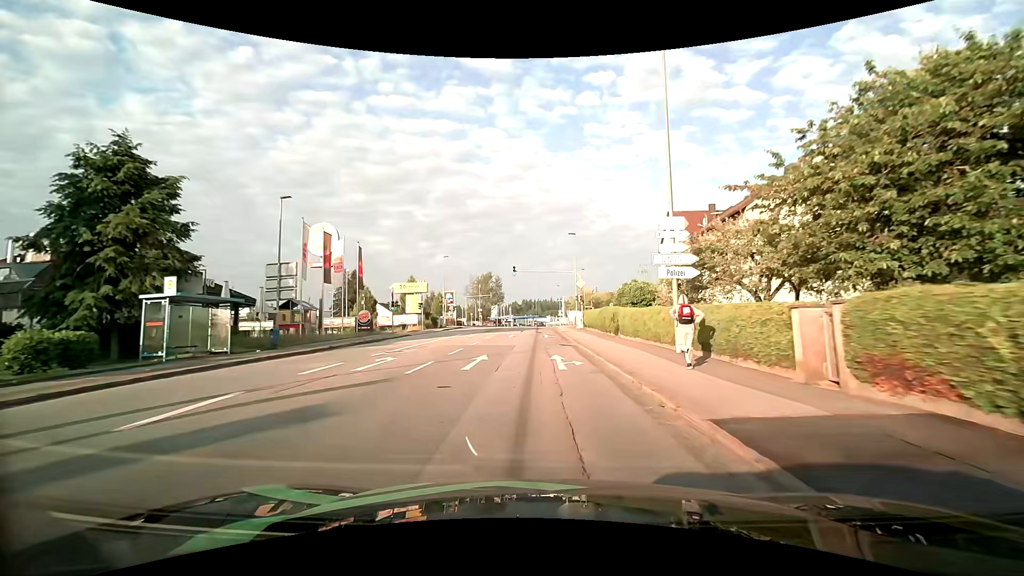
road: tertiary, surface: asphalt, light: Day
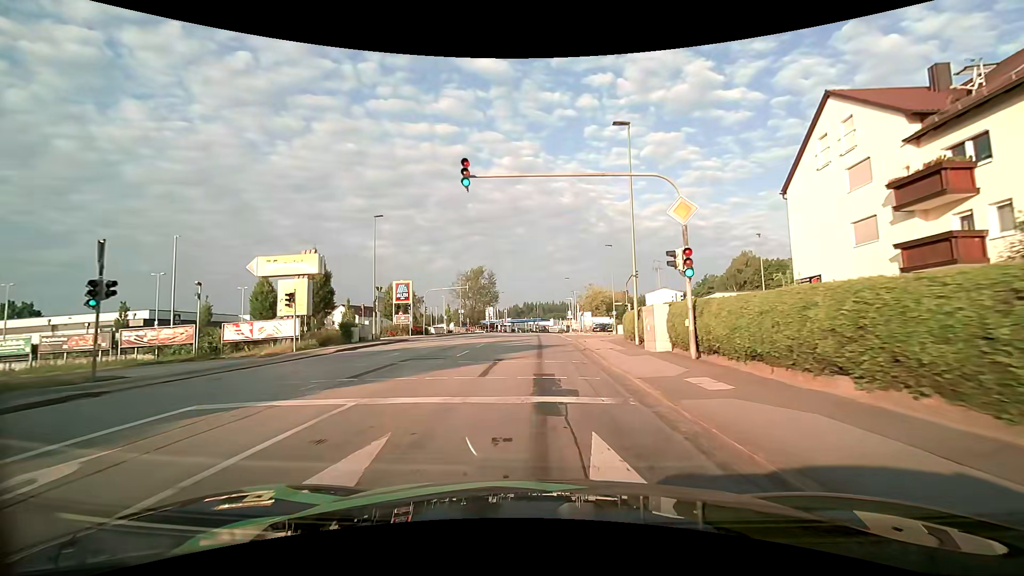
(0.0, +31.7) m; 0°
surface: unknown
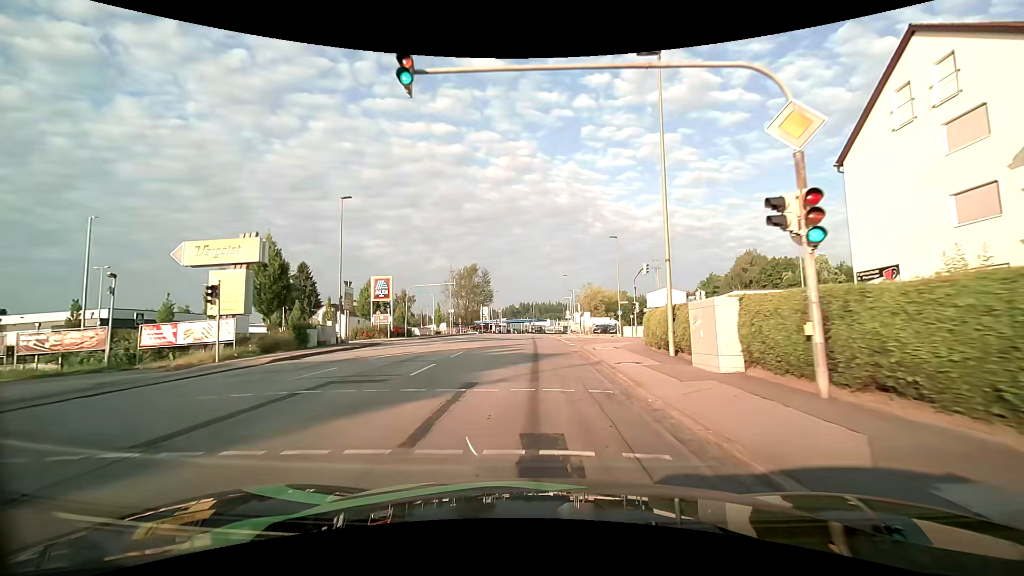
(0.0, +6.3) m; +1°
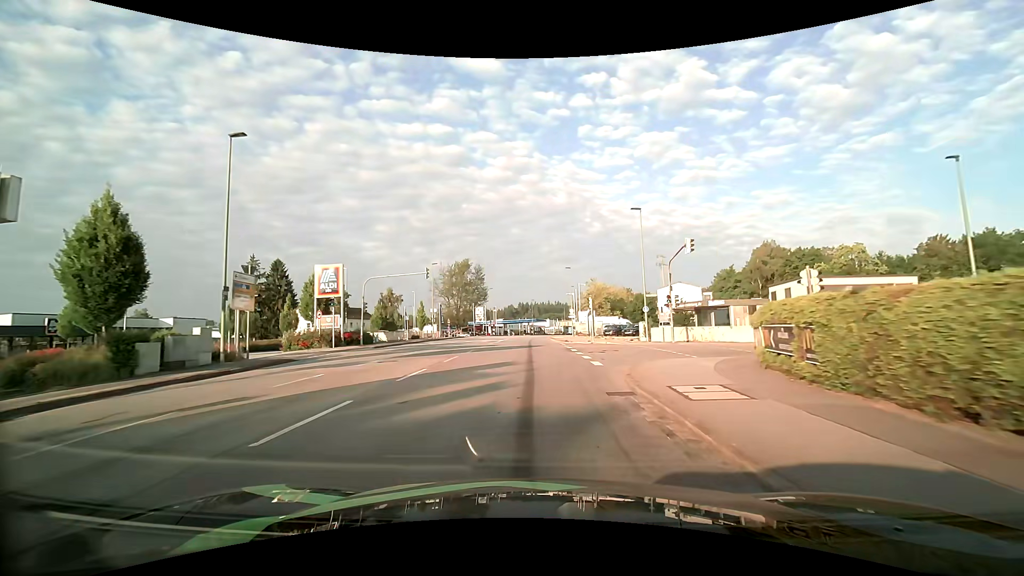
(0.0, +12.7) m; 0°
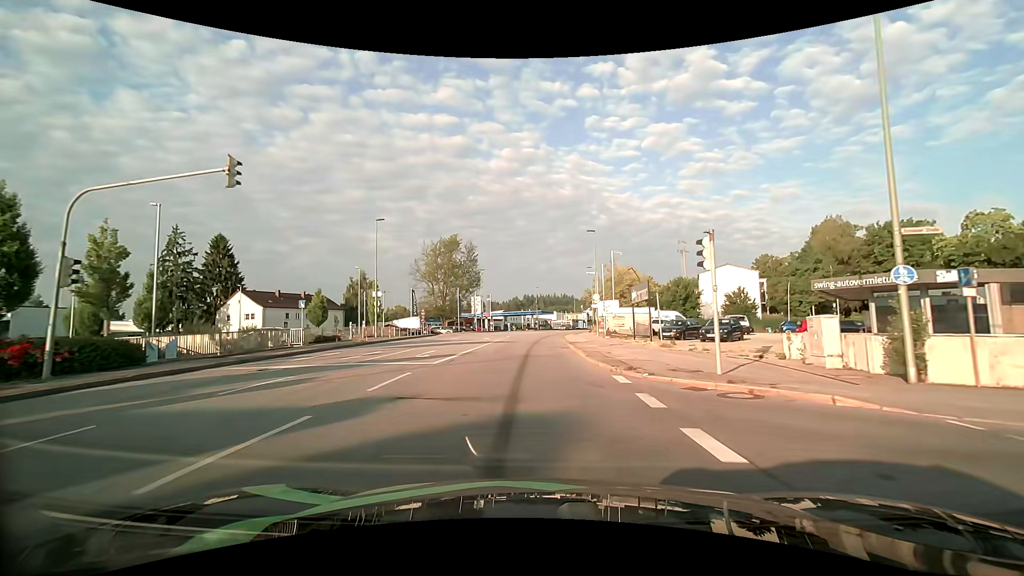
(-0.1, +25.7) m; -1°
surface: asphalt
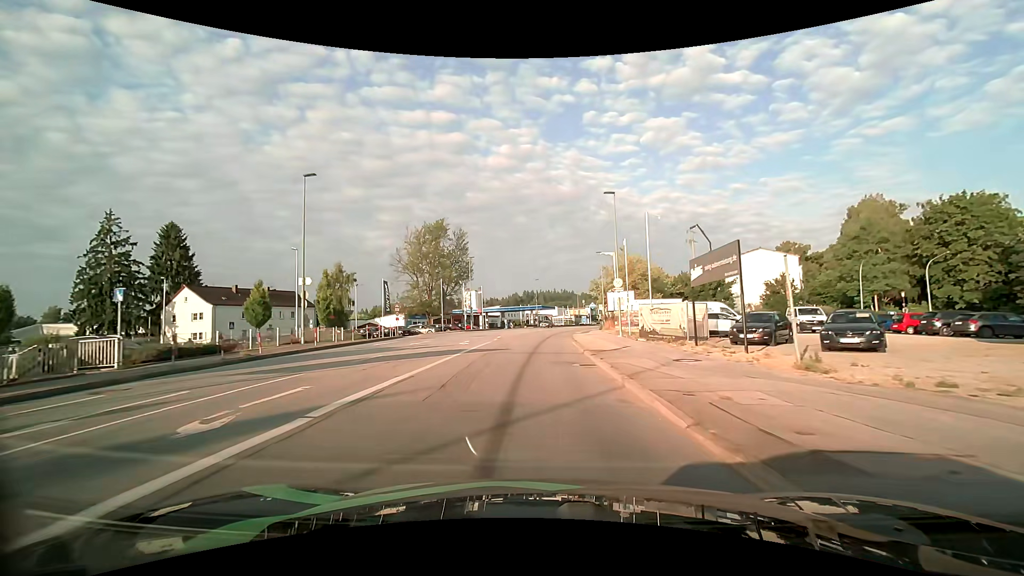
(+0.1, +13.3) m; 0°
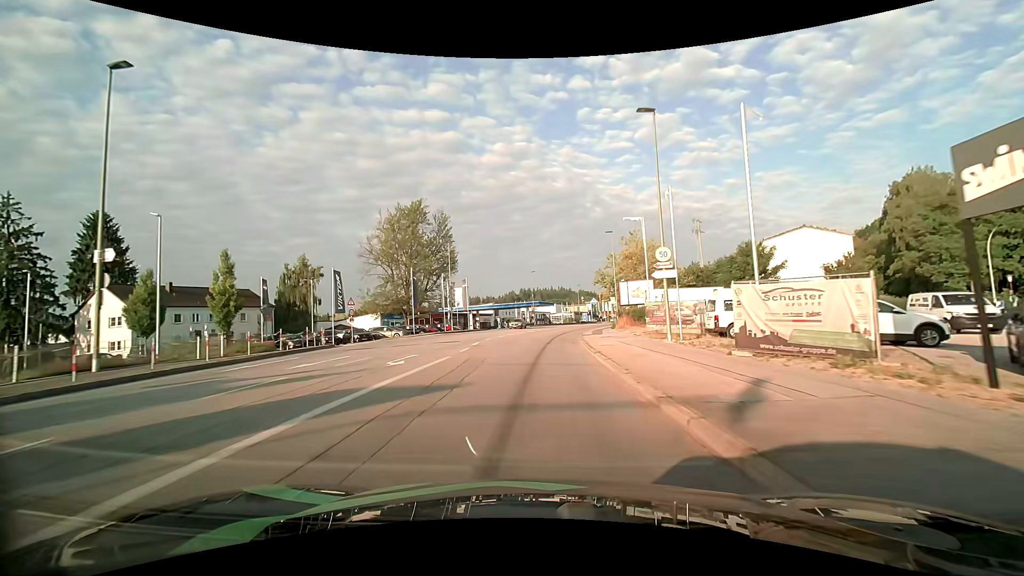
(+0.2, +13.3) m; +1°
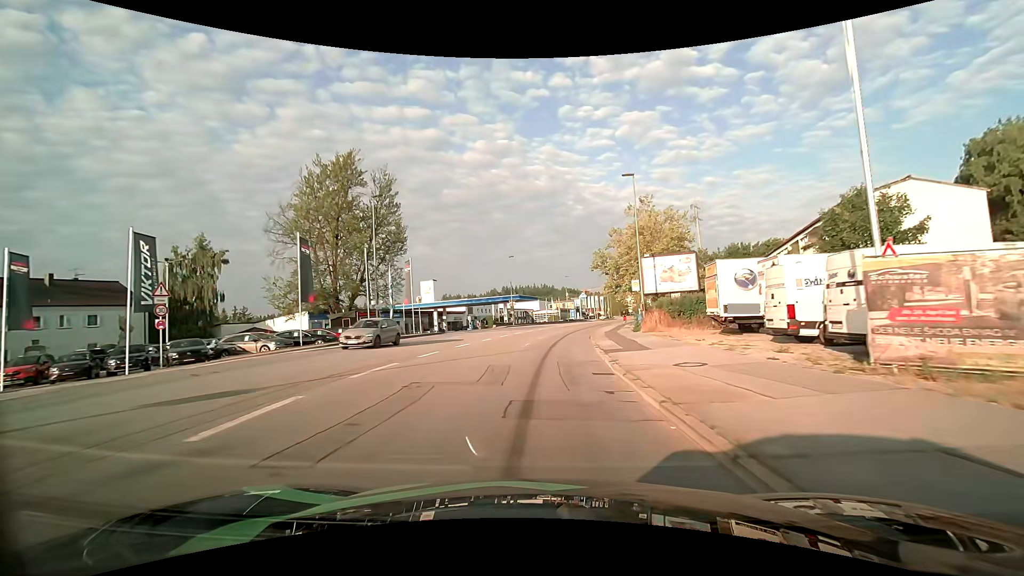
(+0.3, +20.8) m; +2°
(0, +10) (0, +20) (+1, +30) (+2, +40) (+4, +50) (+5, +60) (+7, +69) (+10, +79) (+12, +89) (+15, +98) m
